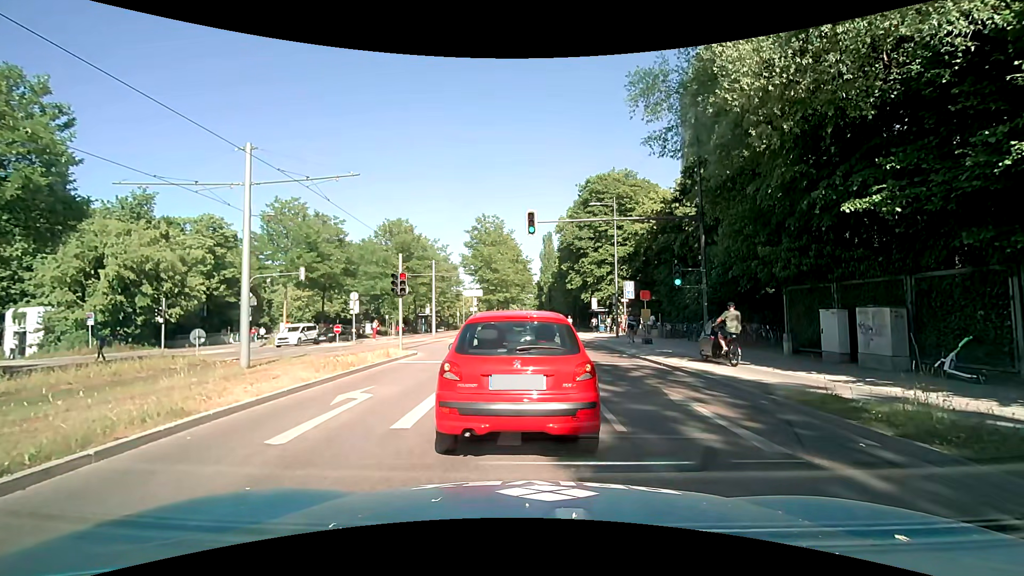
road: secondary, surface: asphalt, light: Day
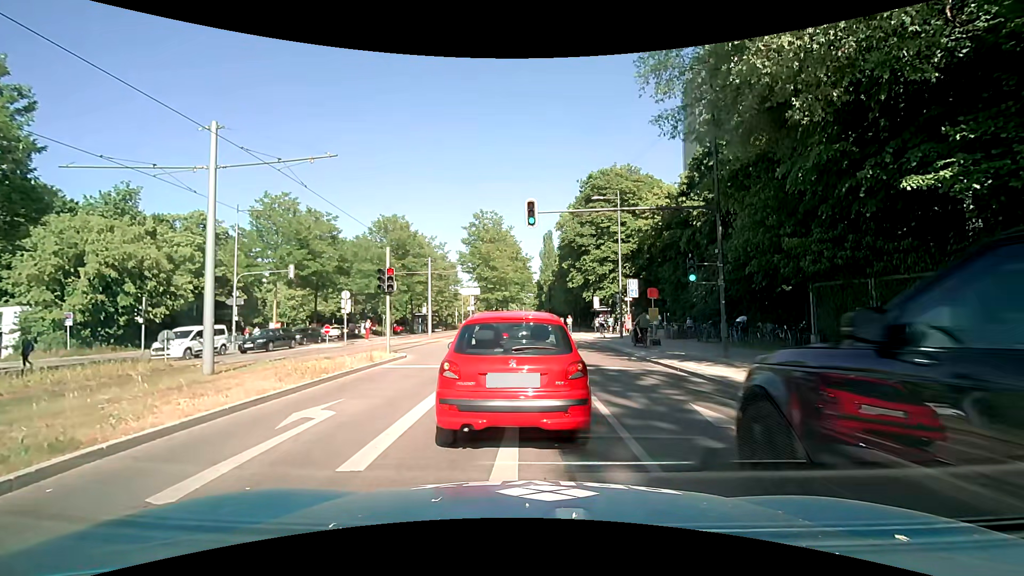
(0.0, +1.8) m; 0°
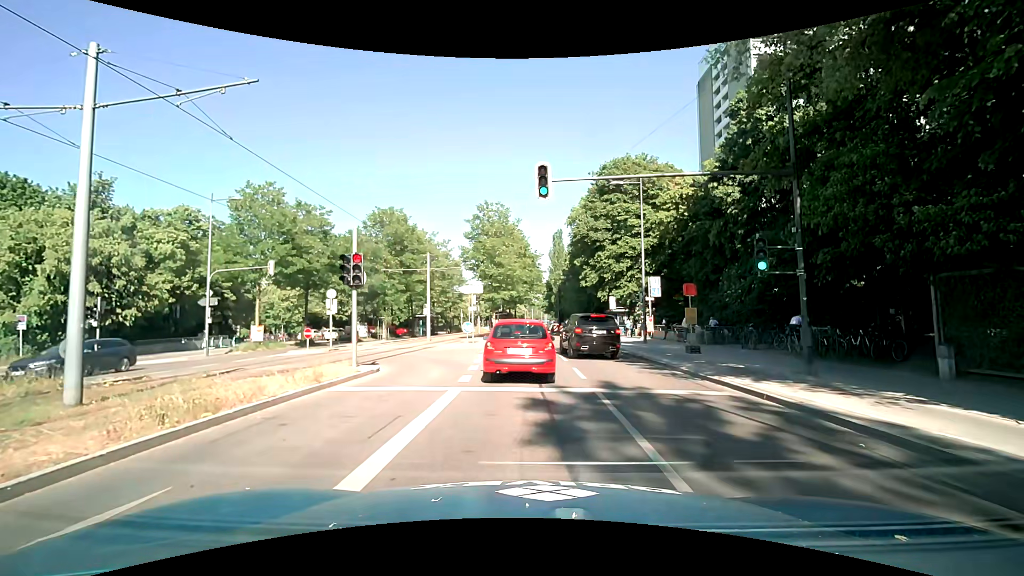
(+0.1, +4.6) m; 0°
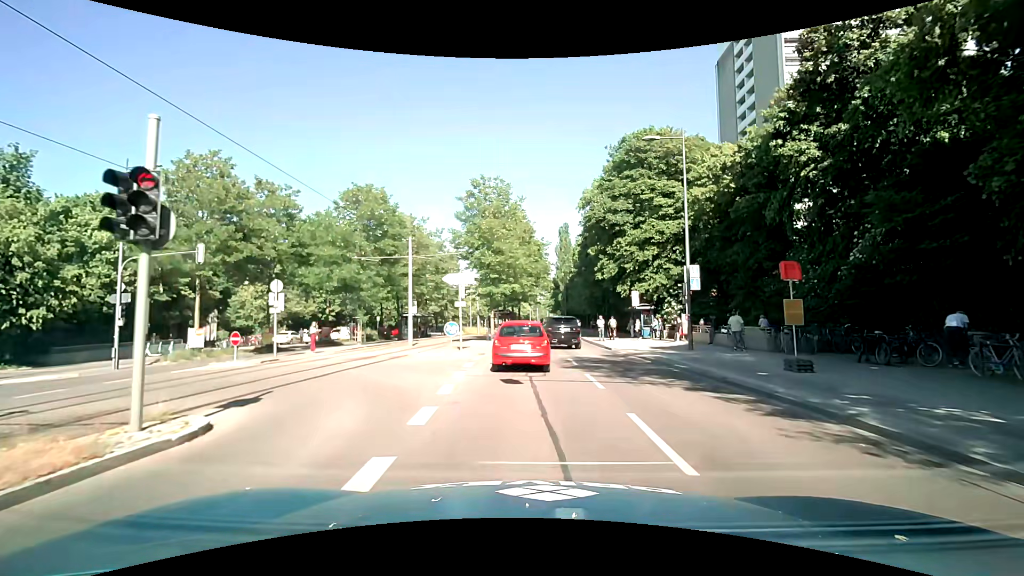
(+0.1, +8.2) m; 0°
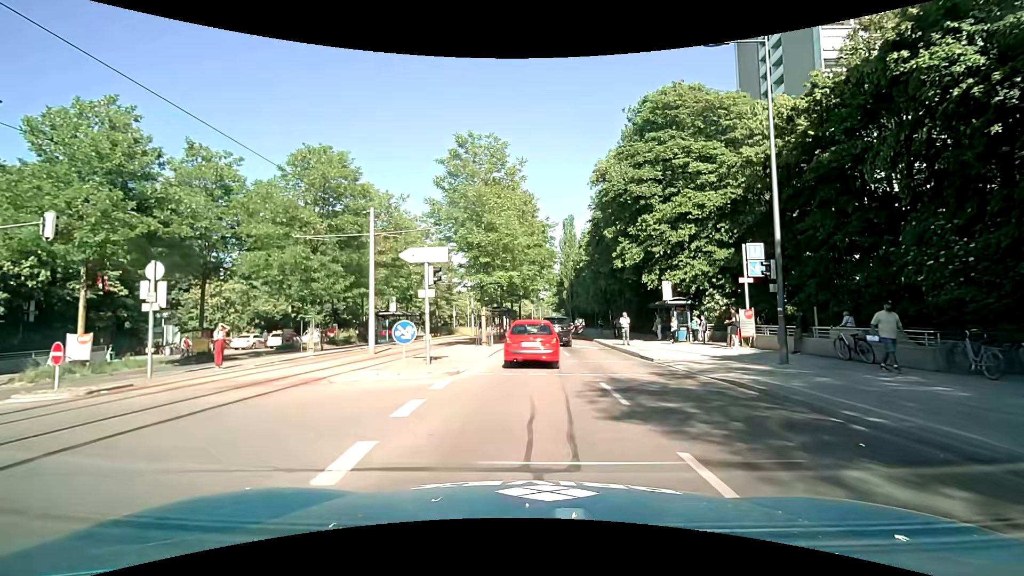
(0.0, +8.5) m; +1°
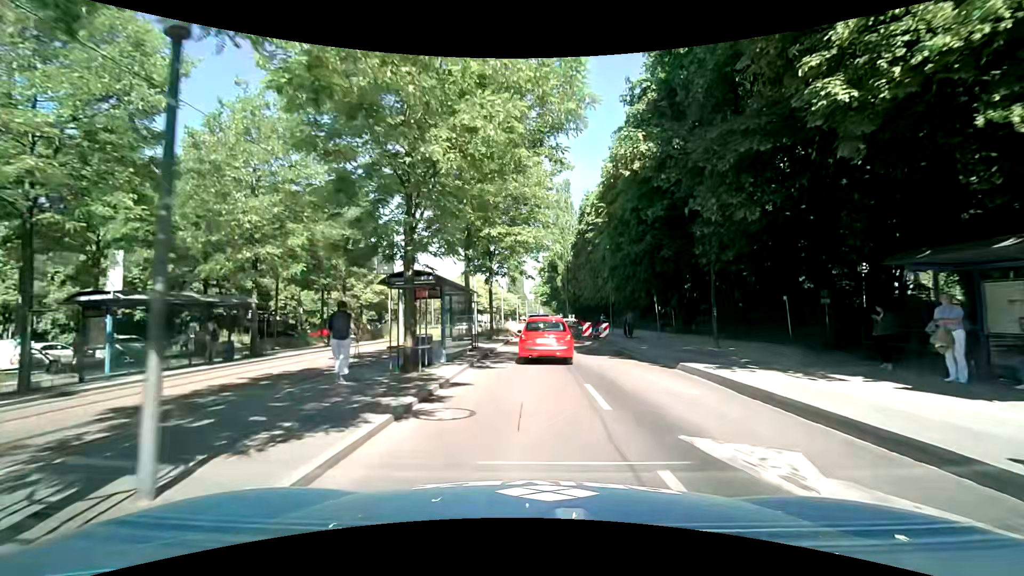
(+0.1, +25.4) m; +1°
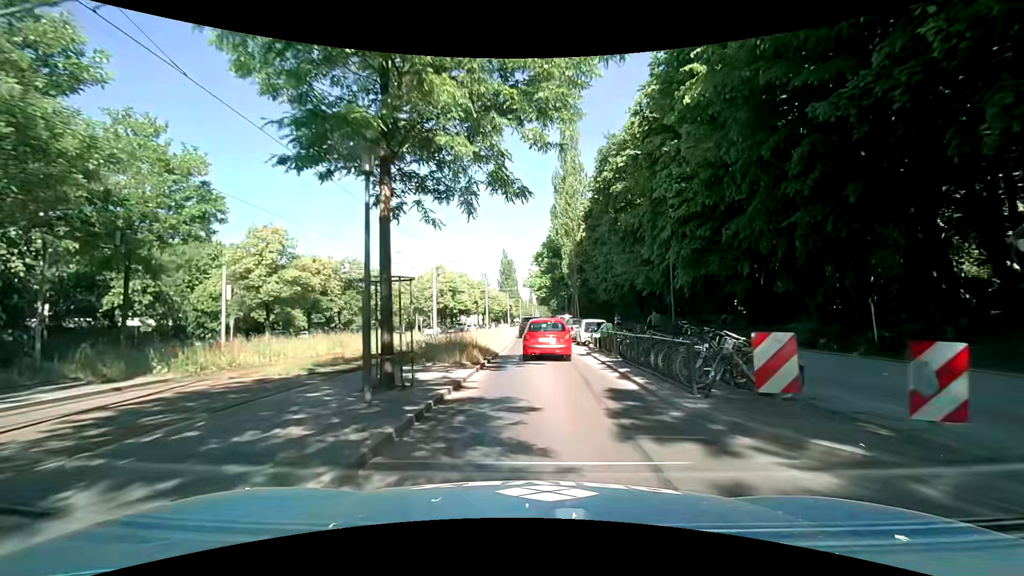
(0.0, +22.8) m; 0°
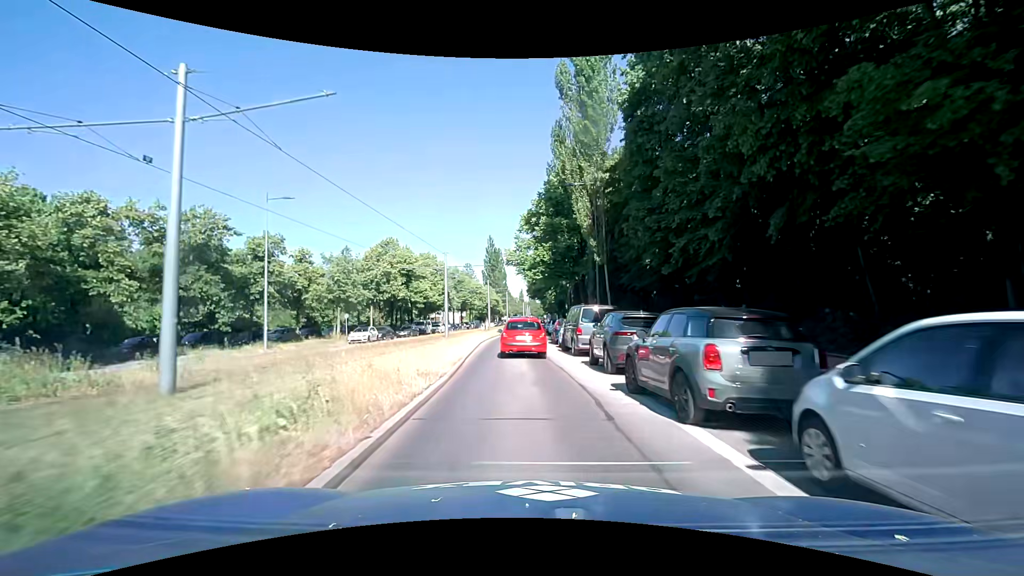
(+0.5, +26.2) m; +2°
(0, +10) (0, +20) (-1, +30) (-1, +40) (-1, +50) (0, +60) (0, +70) (0, +80) (+1, +90) (+1, +100) m
